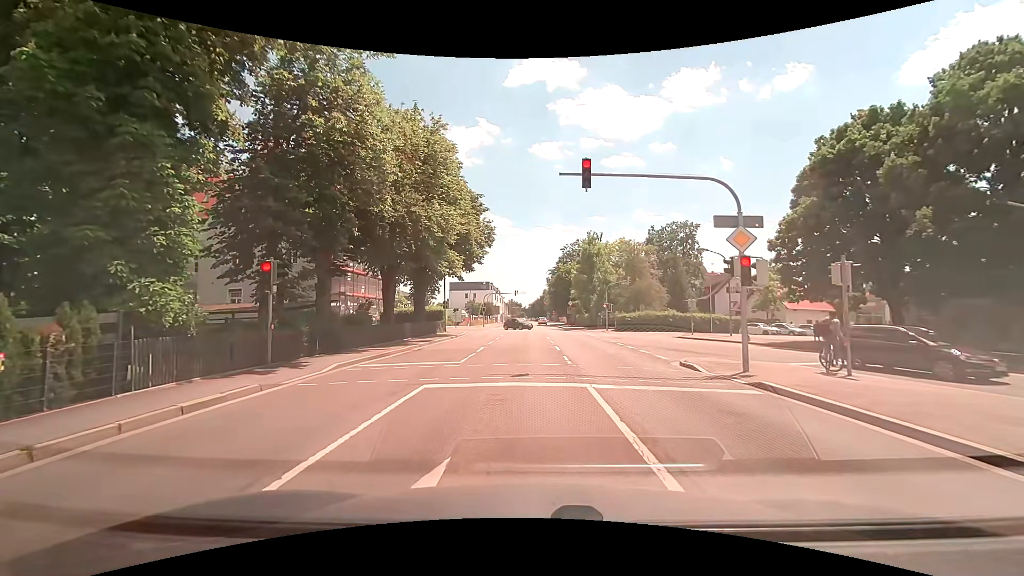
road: secondary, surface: asphalt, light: Day
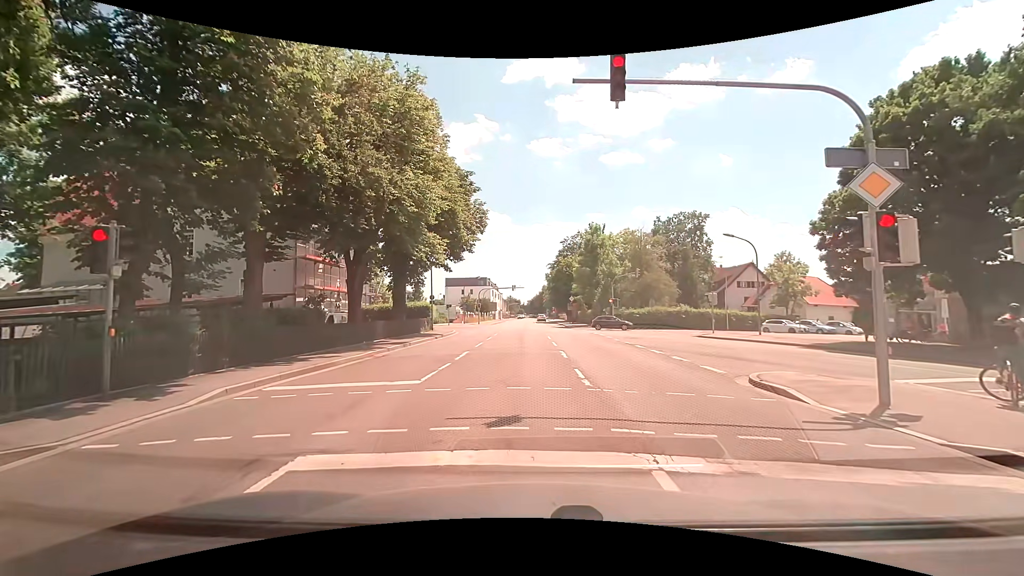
(0.0, +5.4) m; 0°
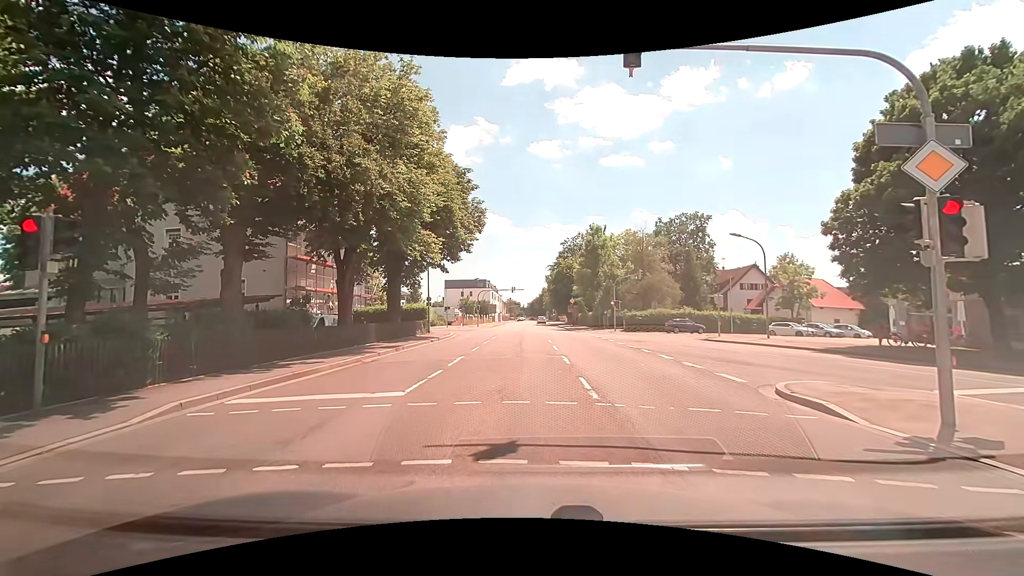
(0.0, +1.2) m; 0°
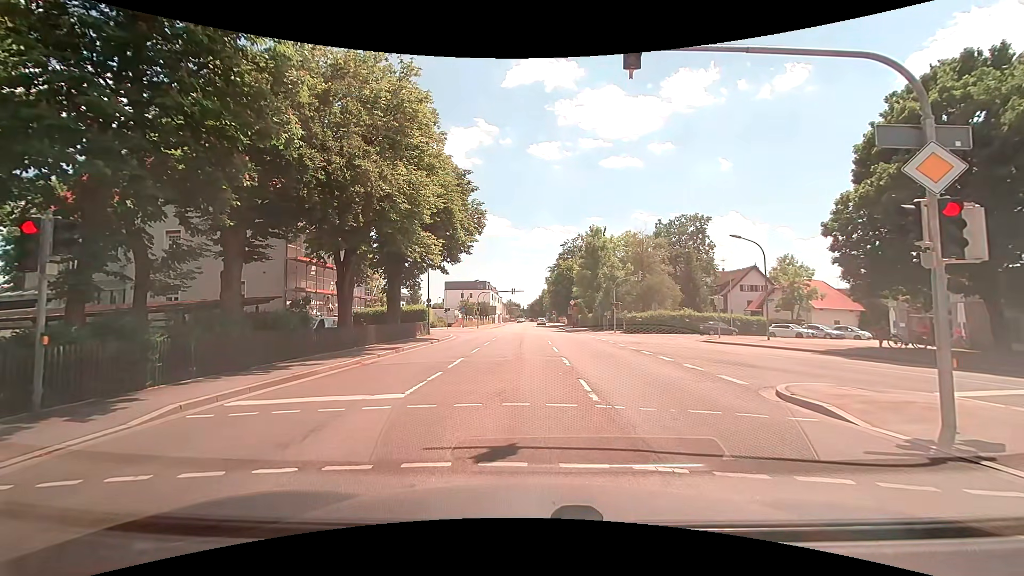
(0.0, +0.1) m; 0°
